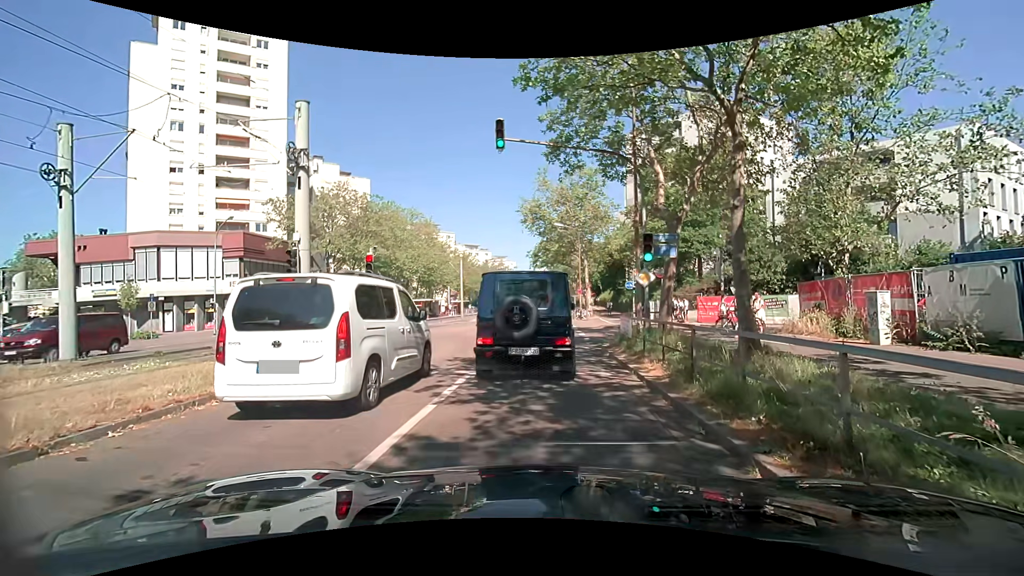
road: tertiary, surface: asphalt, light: Day
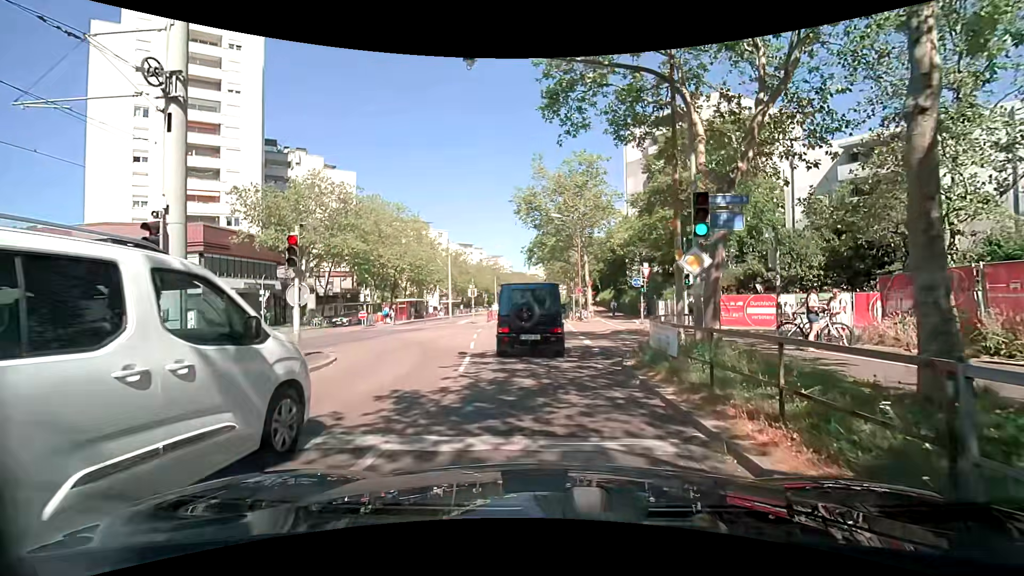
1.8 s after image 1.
(0.0, +5.3) m; 0°
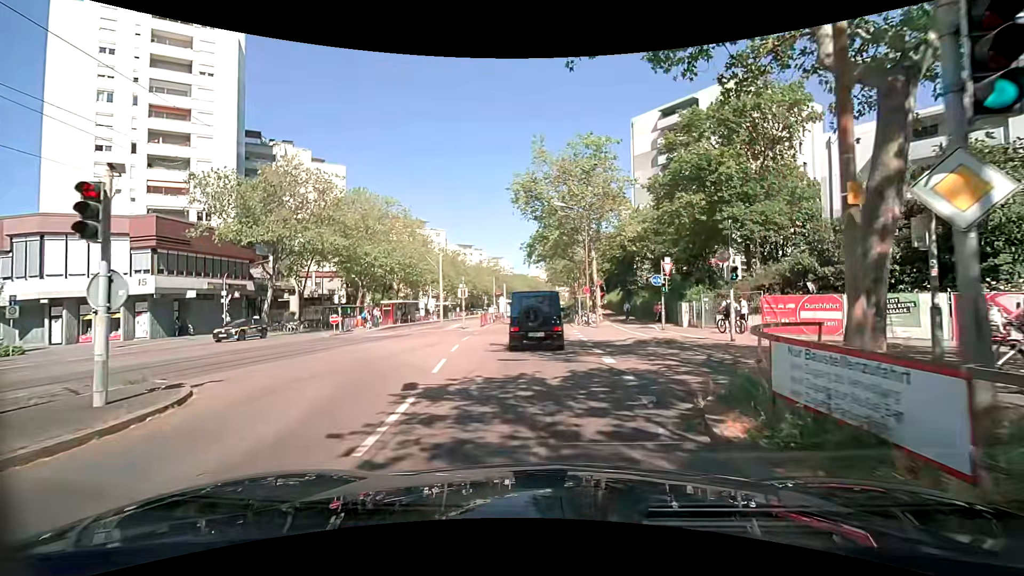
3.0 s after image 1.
(0.0, +5.9) m; +1°
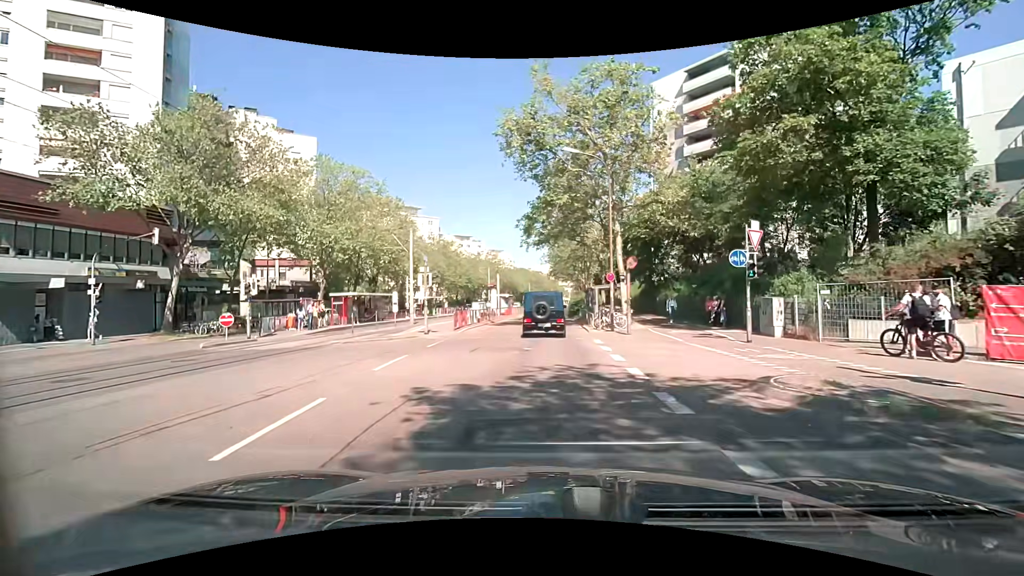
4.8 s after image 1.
(-0.2, +12.3) m; -1°
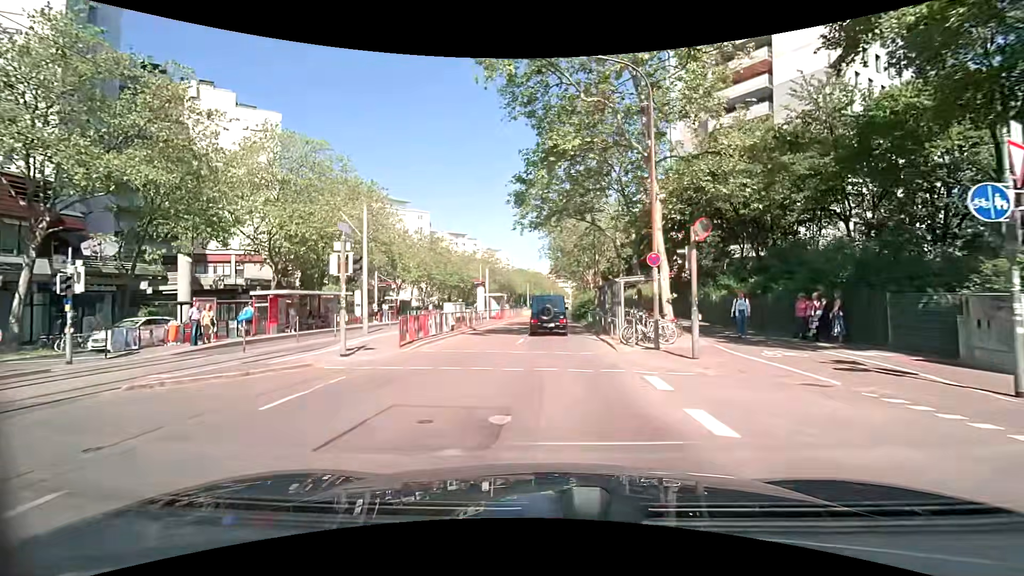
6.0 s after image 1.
(0.0, +10.0) m; 0°
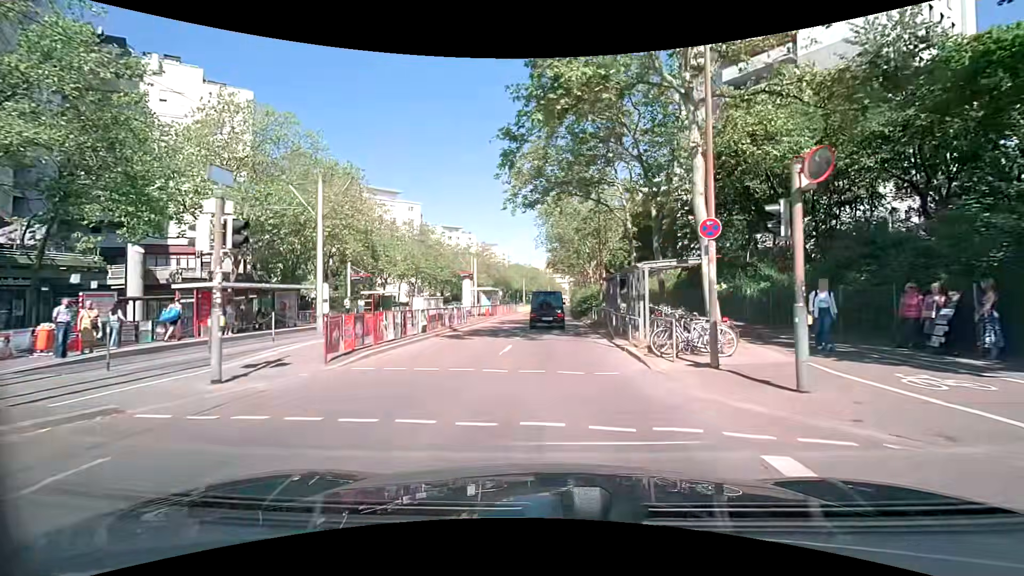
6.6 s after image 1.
(+0.1, +5.4) m; +1°
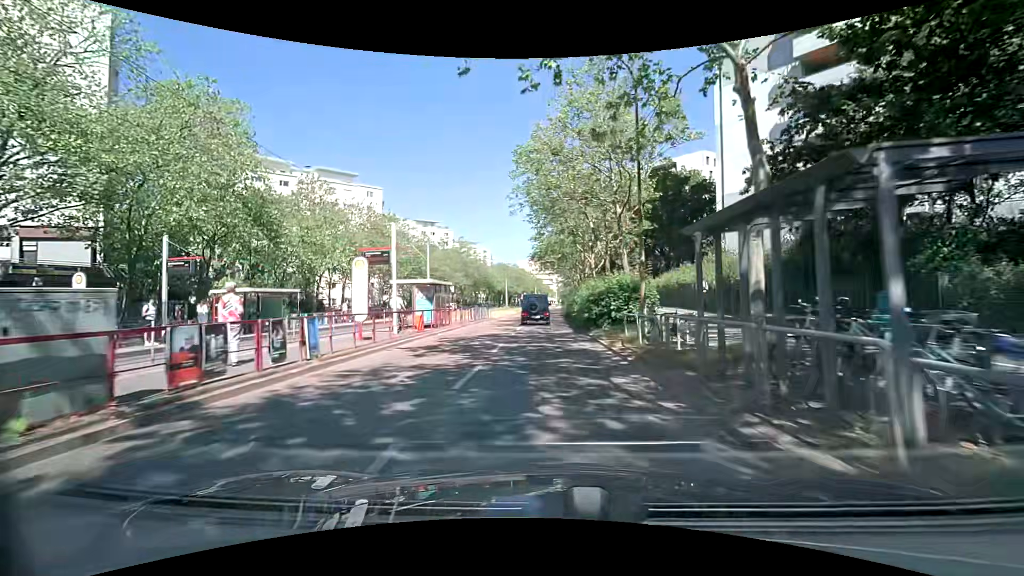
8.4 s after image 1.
(+0.2, +17.4) m; +1°
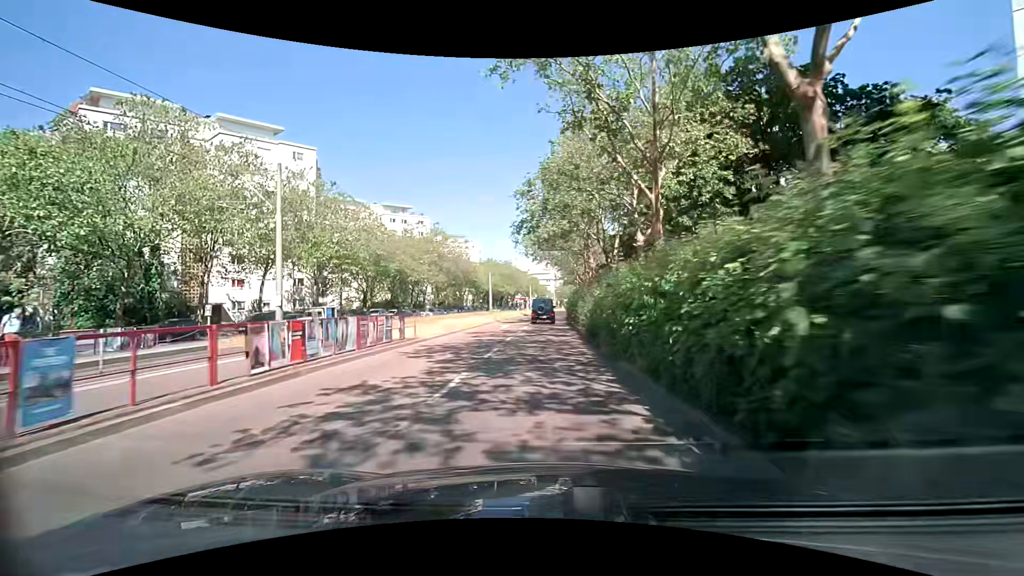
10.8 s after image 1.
(+0.2, +25.4) m; 0°
(0, +10) (0, +20) (0, +30) (0, +40) (+1, +50) (+1, +60) (+2, +70) (+2, +80) (+3, +90) (+4, +100) m
